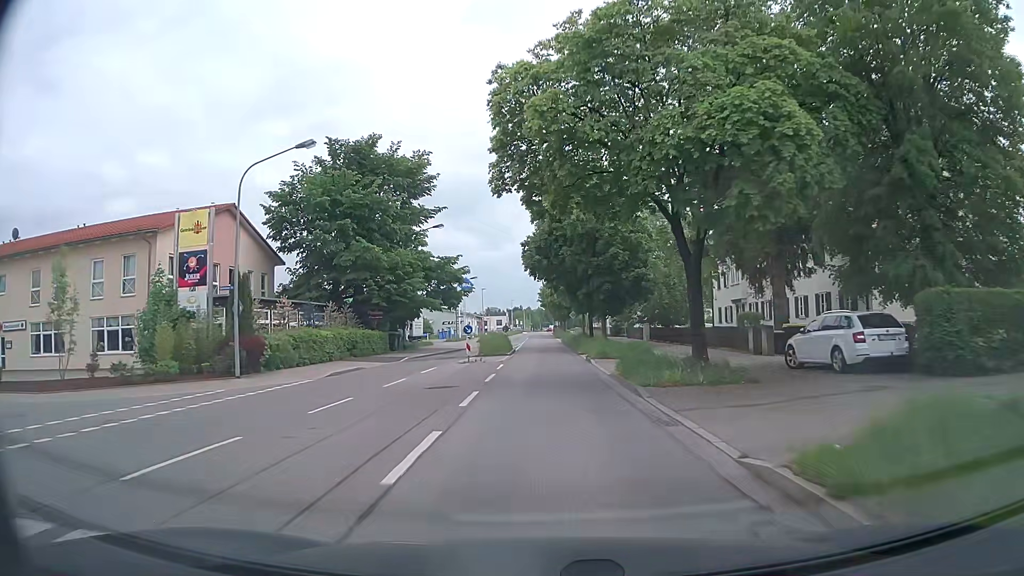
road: secondary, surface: asphalt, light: Day
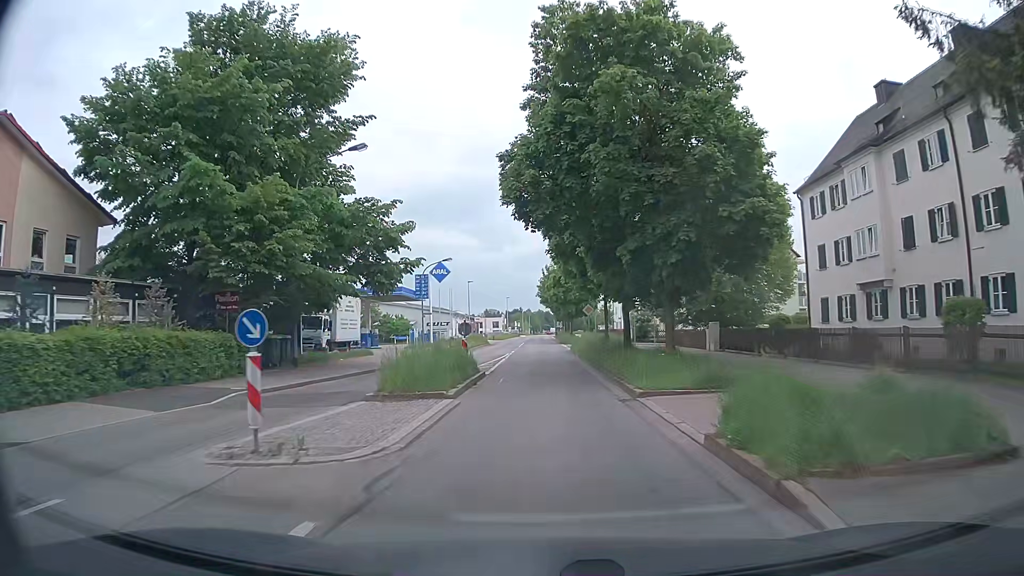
(0.0, +22.1) m; +1°
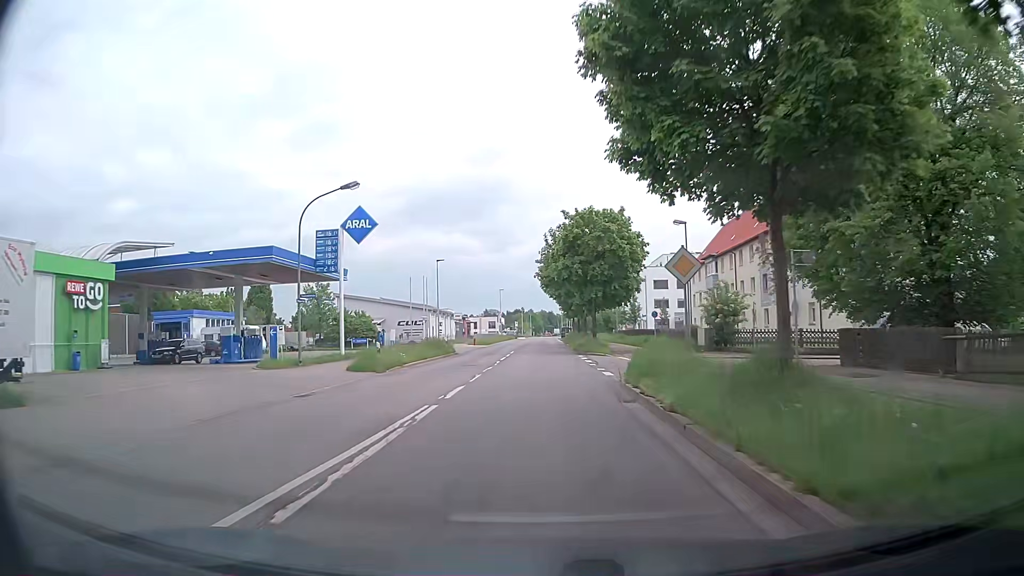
(-0.3, +29.4) m; -1°
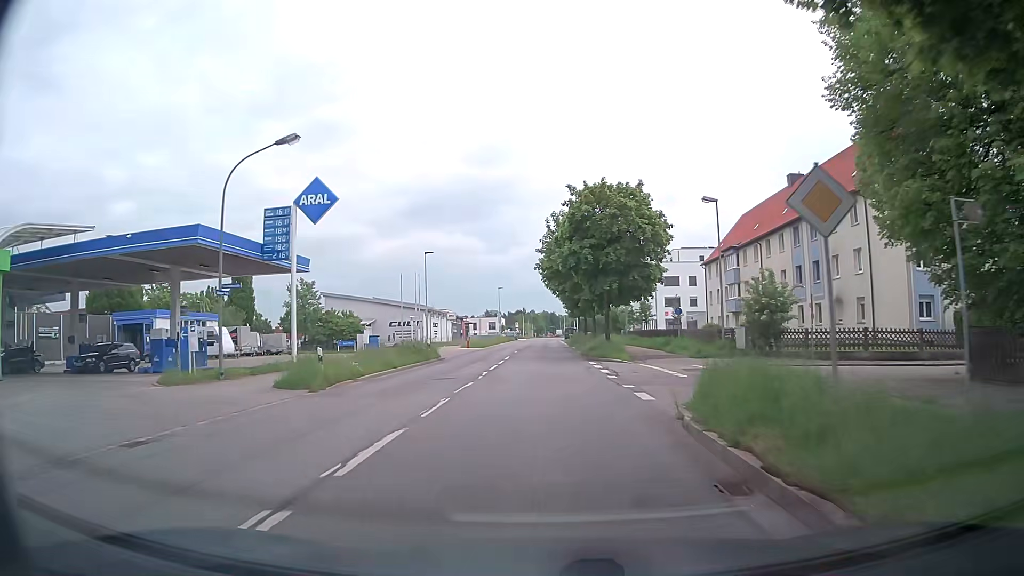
(0.0, +7.3) m; 0°
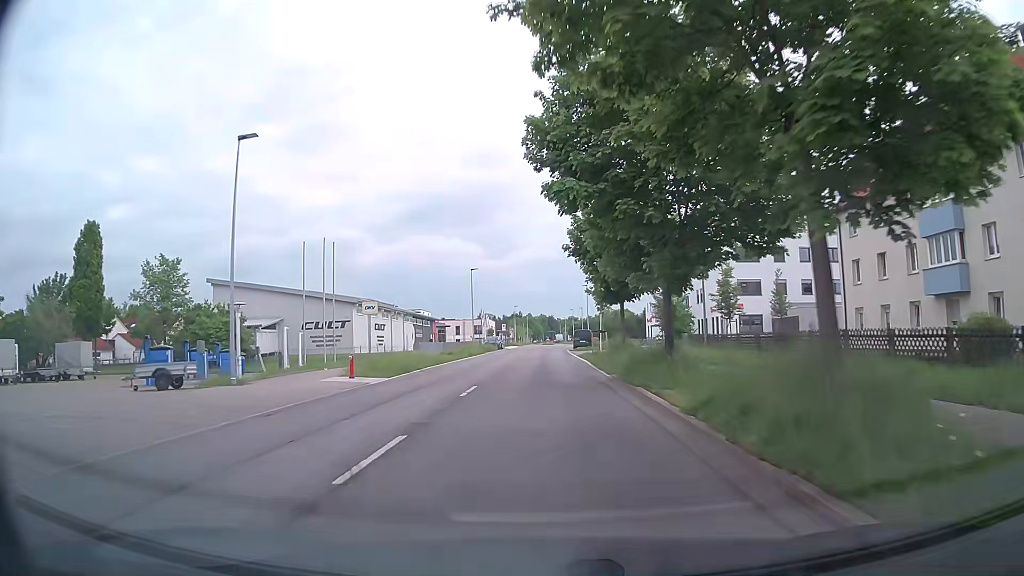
(-0.2, +36.3) m; 0°
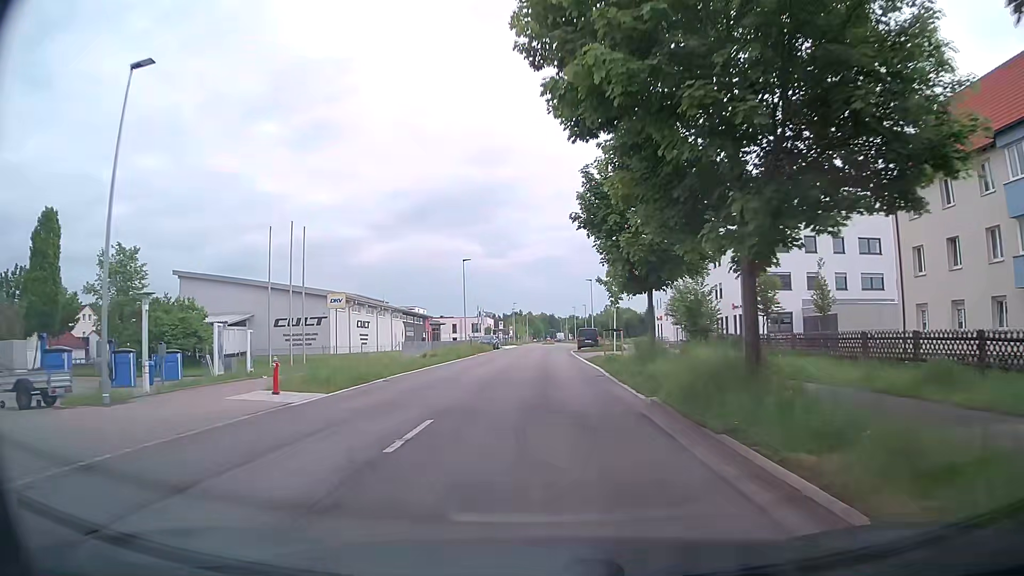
(0.0, +7.2) m; 0°
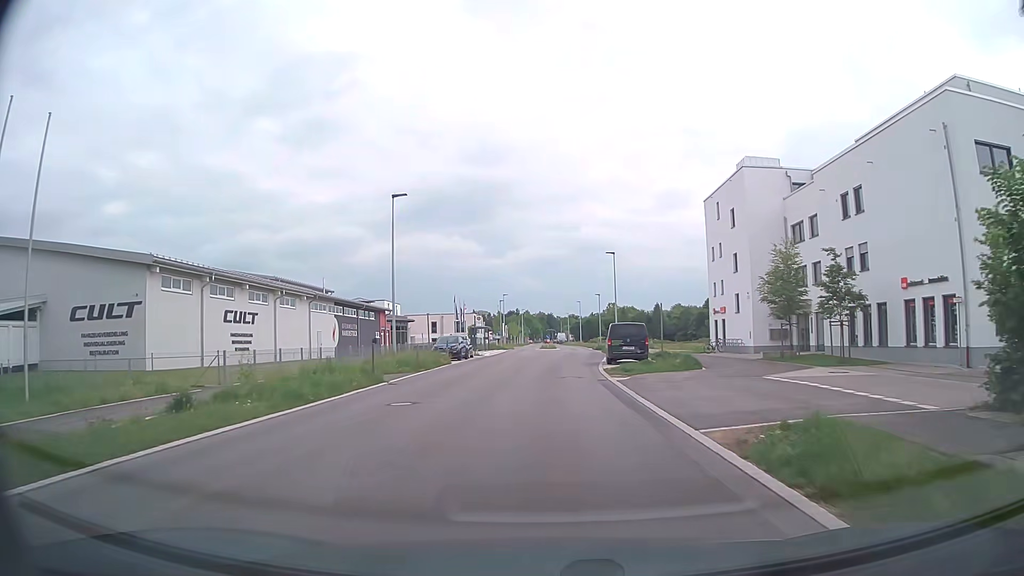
(+0.2, +28.1) m; 0°
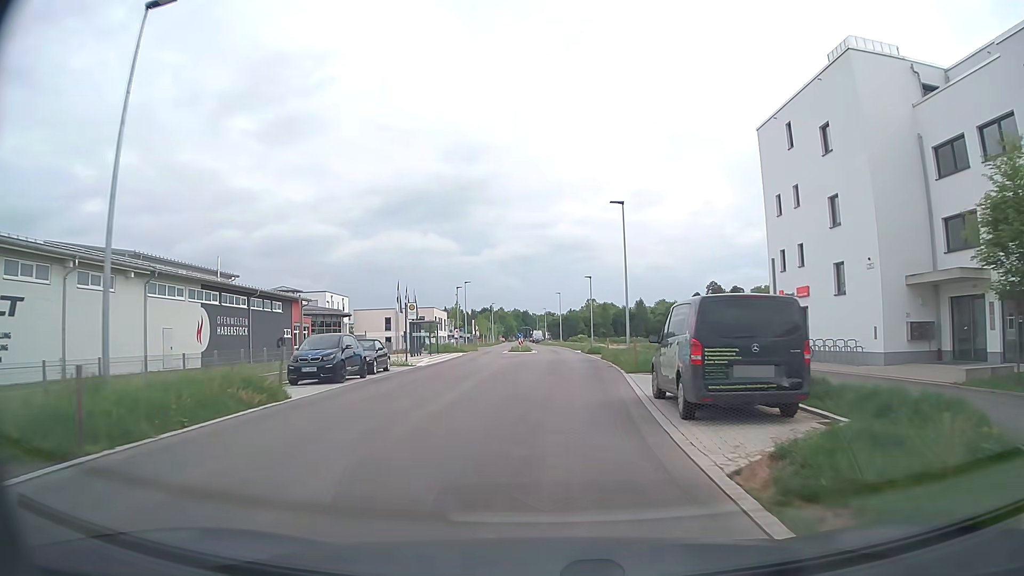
(+0.4, +20.5) m; +2°
(0, +10) (0, +20) (+1, +30) (+1, +40) (+1, +50) (+1, +60) (+1, +70) (0, +80) (-1, +90) (-1, +100) m
